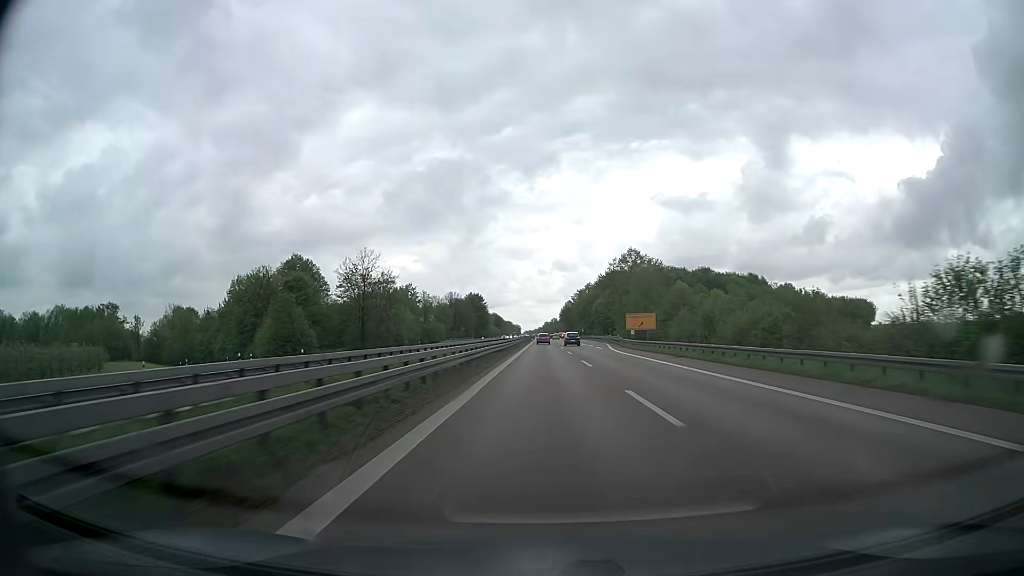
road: trunk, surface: asphalt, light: Day
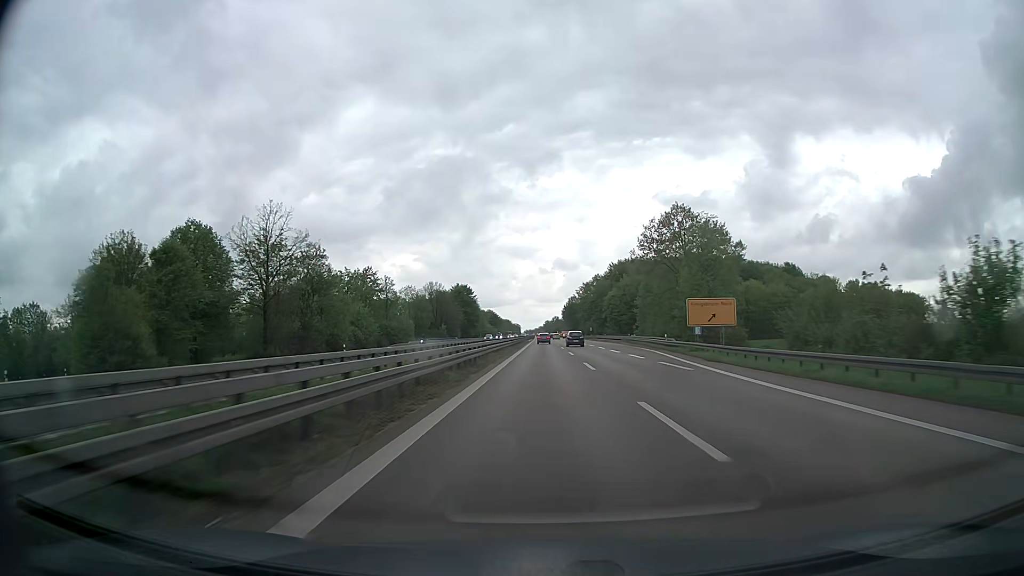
(+0.1, +38.6) m; 0°
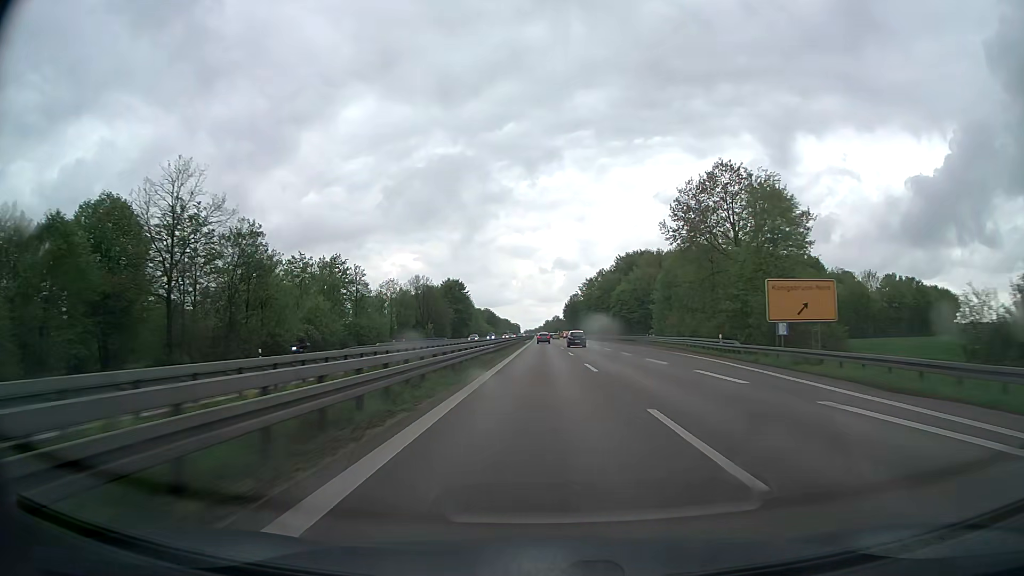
(0.0, +19.3) m; 0°
(0, +10) (0, +20) (0, +30) (0, +40) (0, +50) (0, +60) (0, +70) (0, +80) (0, +90) (0, +100) m
